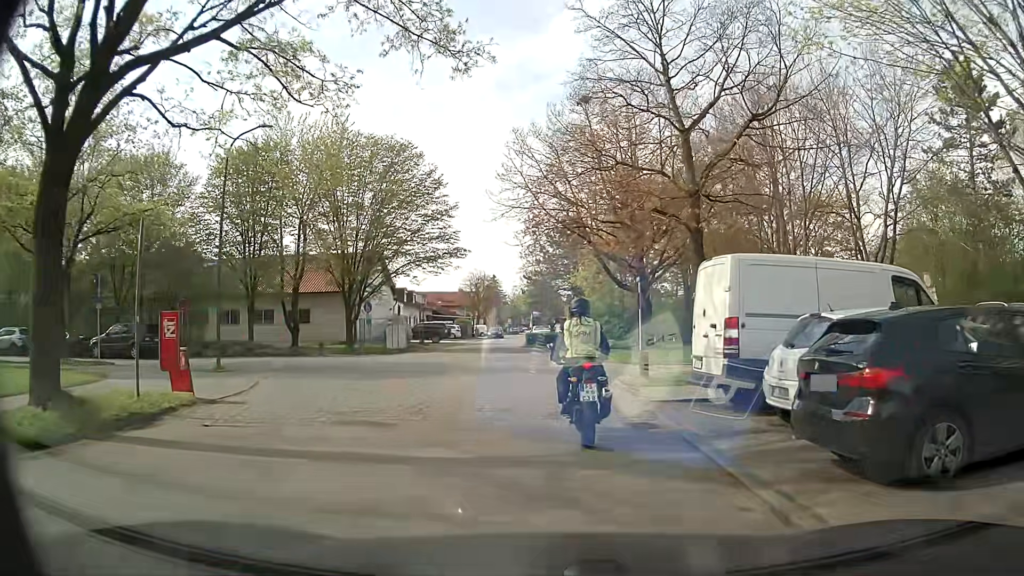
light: Day
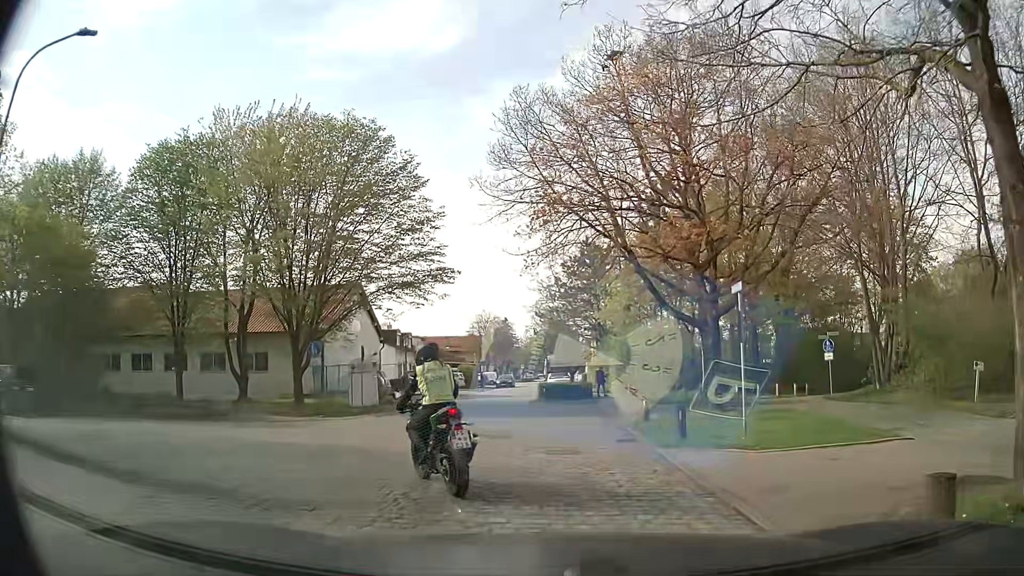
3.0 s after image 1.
(-0.1, +10.9) m; -1°
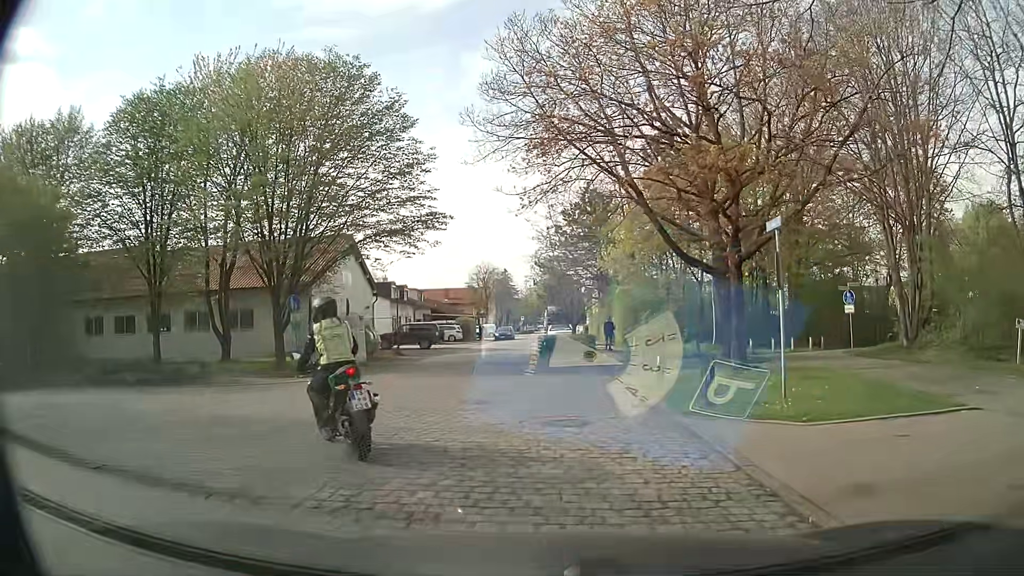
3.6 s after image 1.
(0.0, +2.1) m; -2°
